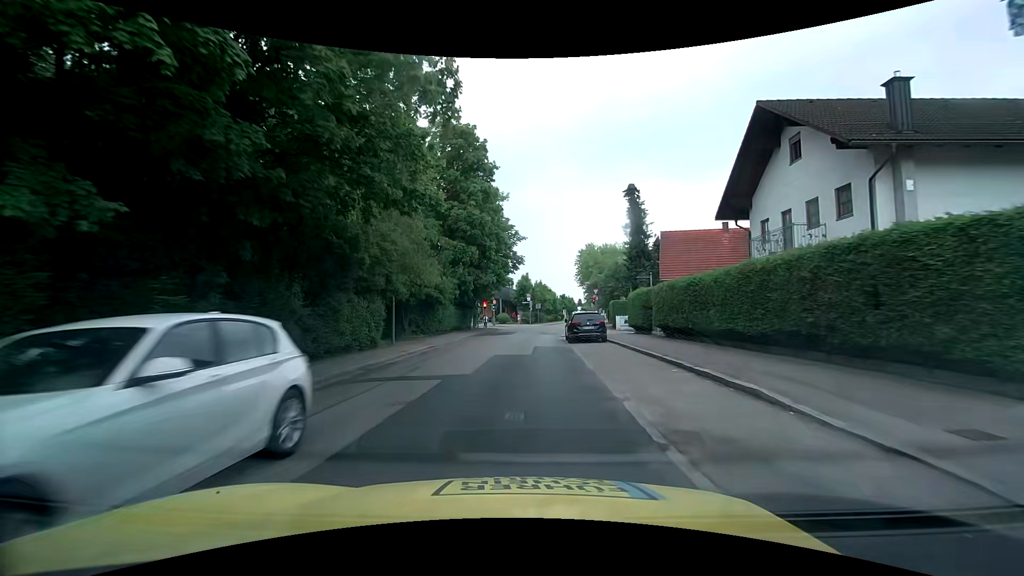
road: tertiary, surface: asphalt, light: Day
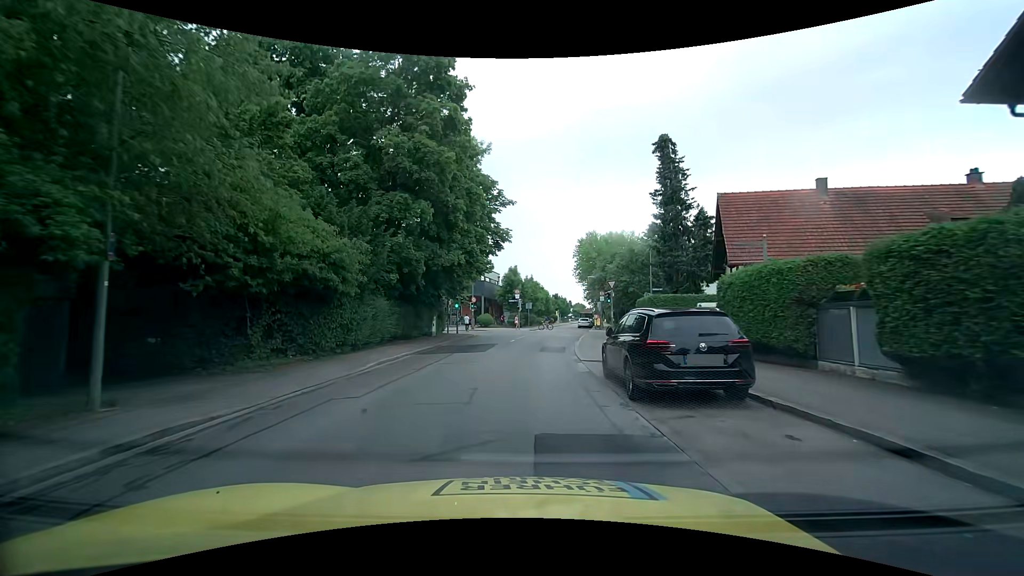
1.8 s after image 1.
(+0.3, +15.5) m; +1°
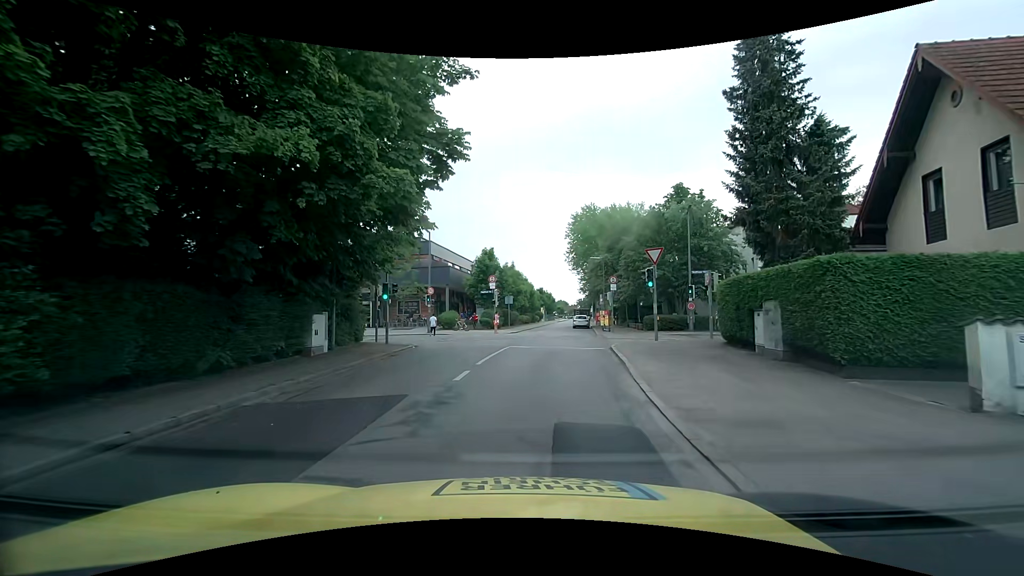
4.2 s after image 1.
(+0.3, +16.6) m; +3°
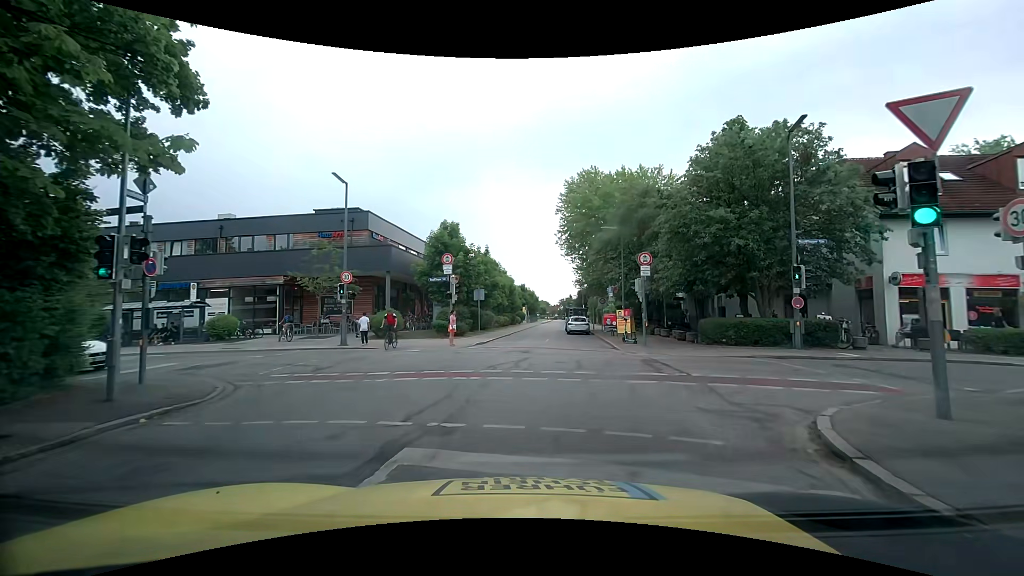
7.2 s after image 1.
(+0.2, +15.1) m; +2°
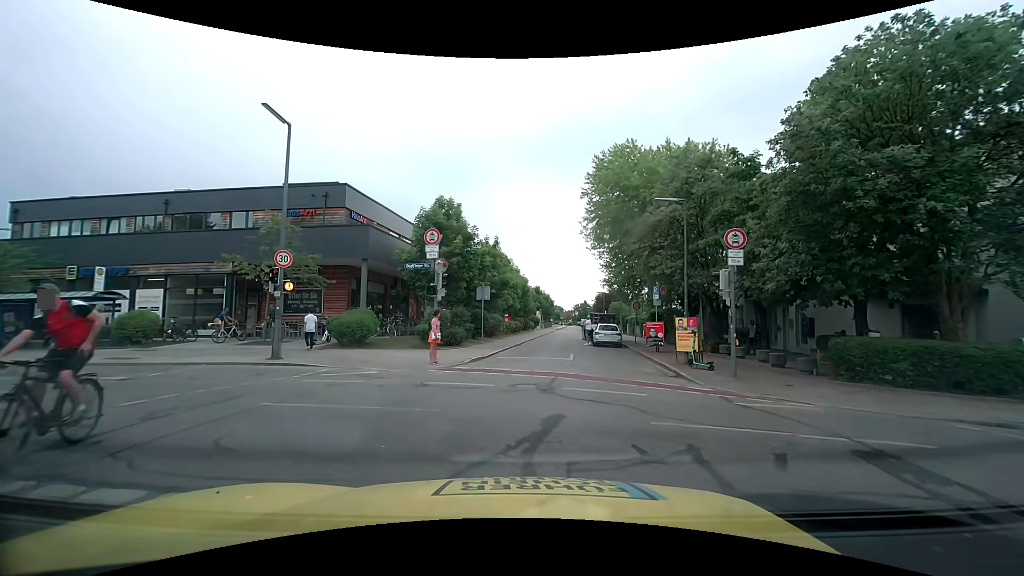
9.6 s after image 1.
(-0.2, +8.1) m; -2°
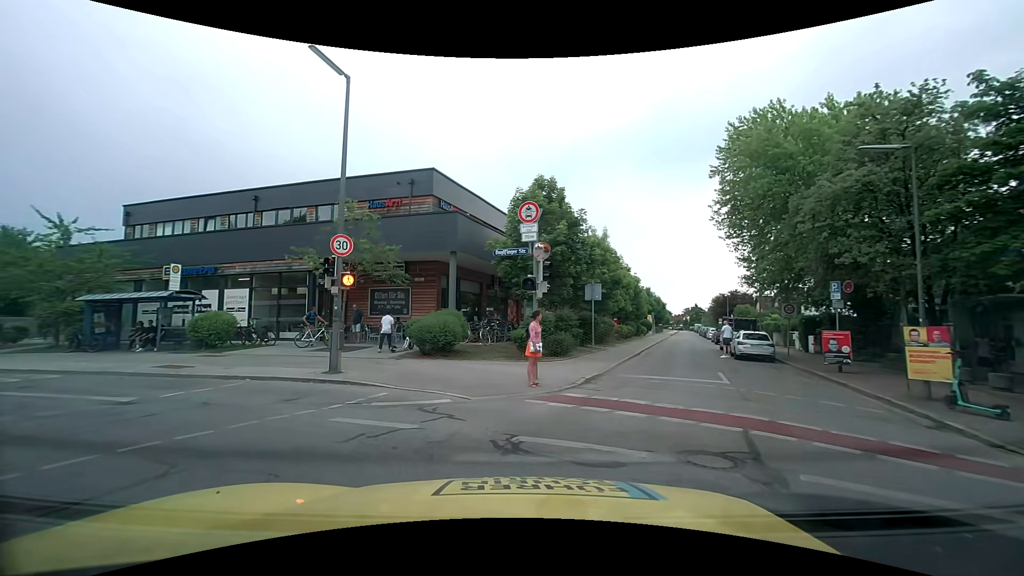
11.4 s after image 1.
(-0.4, +4.9) m; -10°
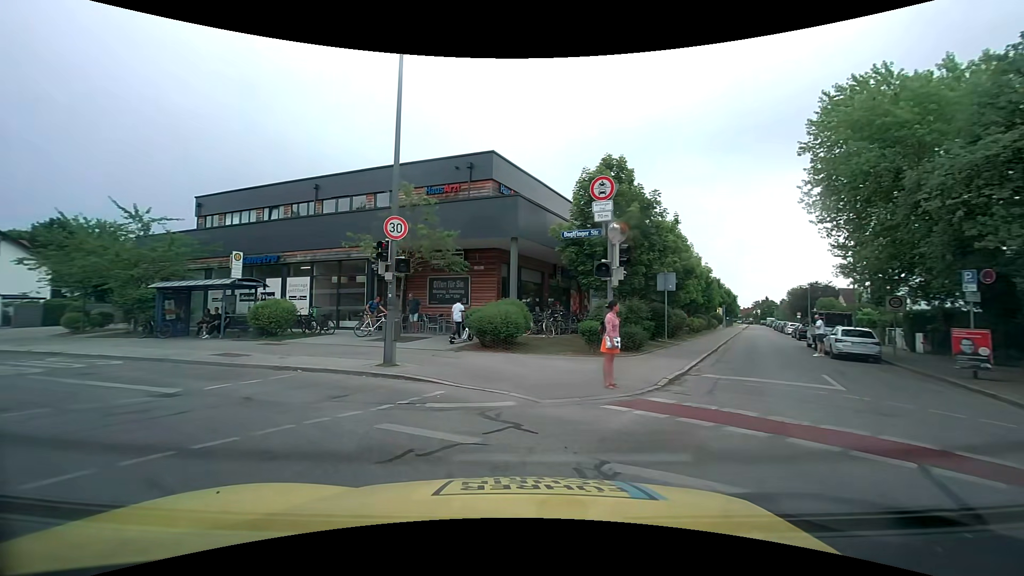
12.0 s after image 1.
(-0.1, +1.5) m; -8°
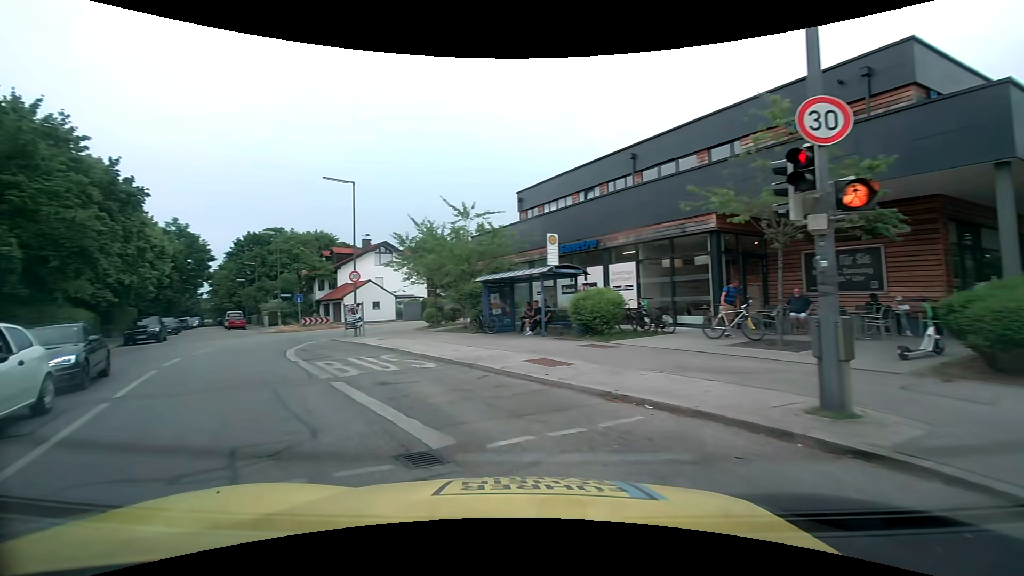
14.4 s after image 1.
(-1.7, +6.2) m; -36°
(-3, +9) (-8, +18) (-12, +27) (-12, +37) (-8, +47) (-2, +55) (+4, +62) (+11, +69) (+18, +77) (+24, +84) m
